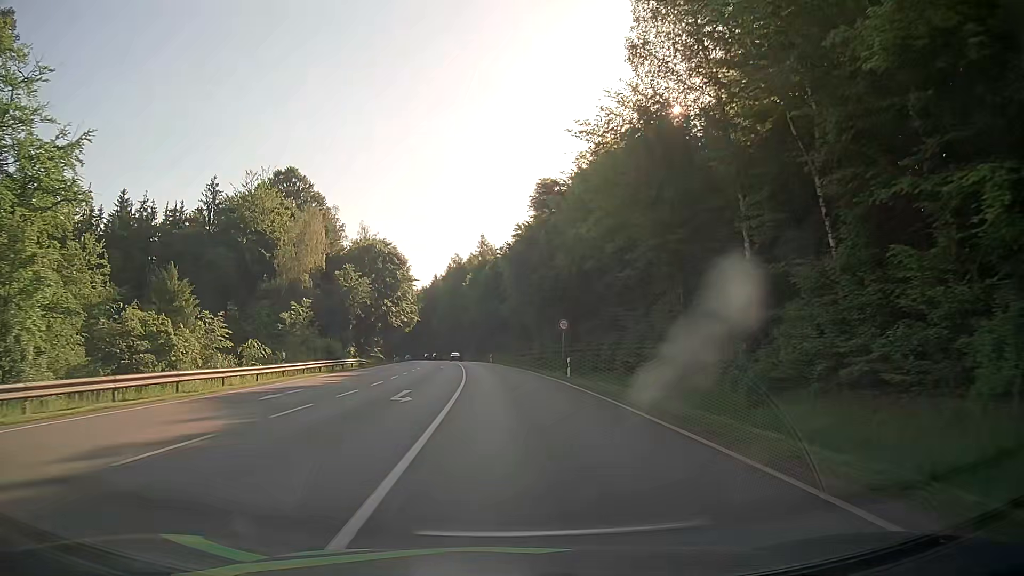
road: secondary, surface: asphalt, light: Day
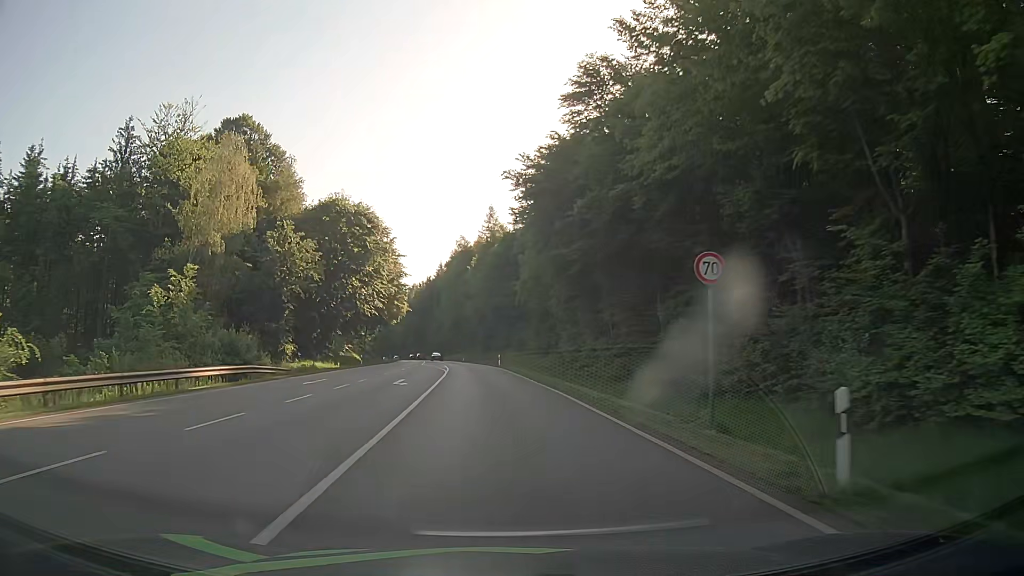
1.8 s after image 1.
(+0.1, +26.9) m; -1°
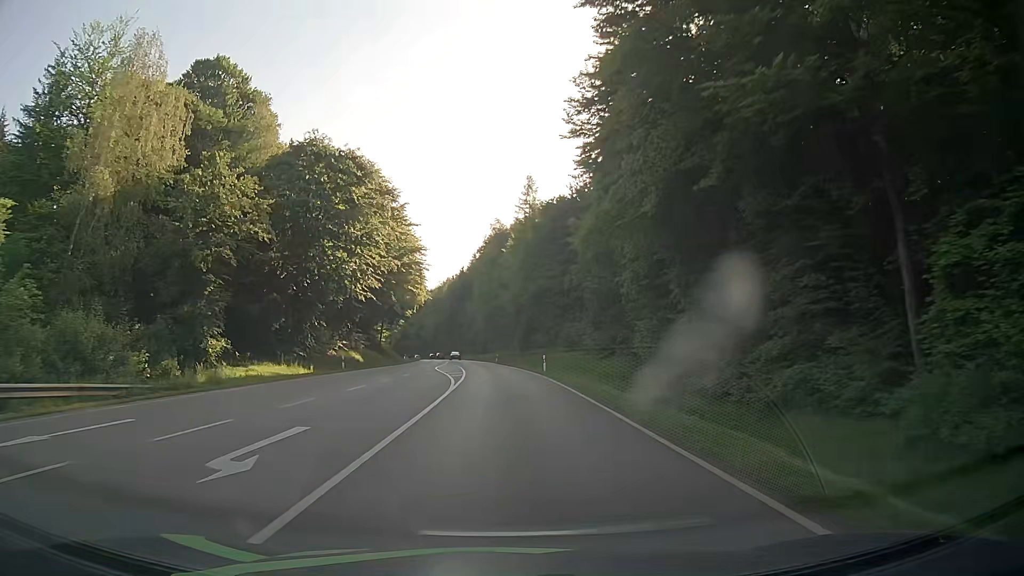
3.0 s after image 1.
(-0.5, +19.7) m; -3°
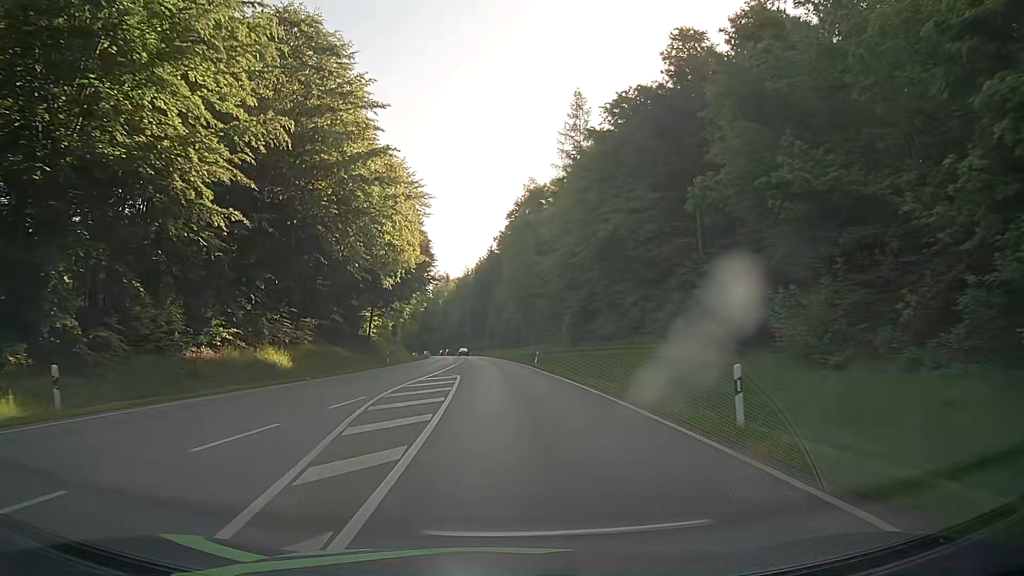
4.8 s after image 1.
(-1.0, +31.0) m; -4°
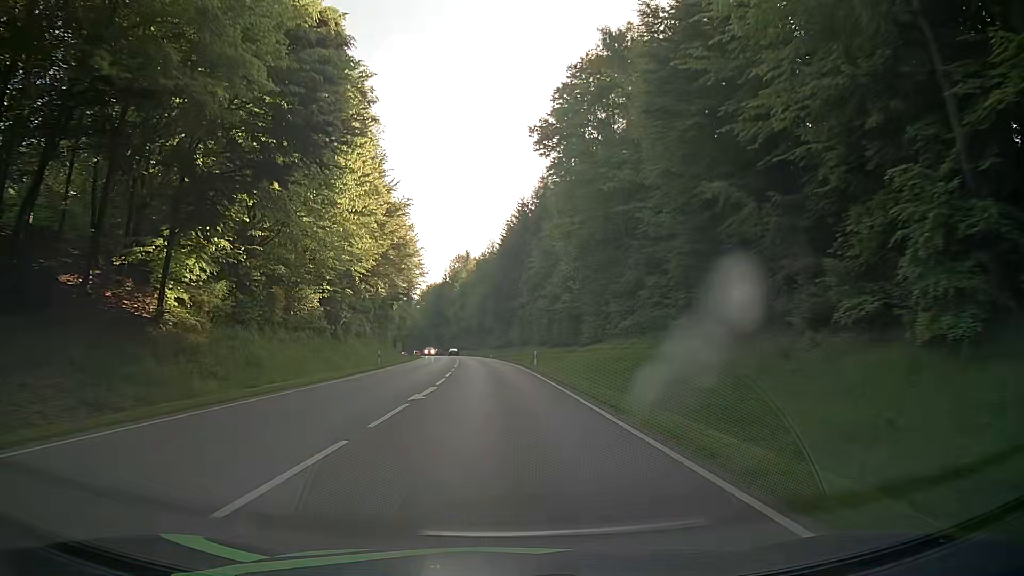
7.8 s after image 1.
(-0.9, +51.6) m; -2°
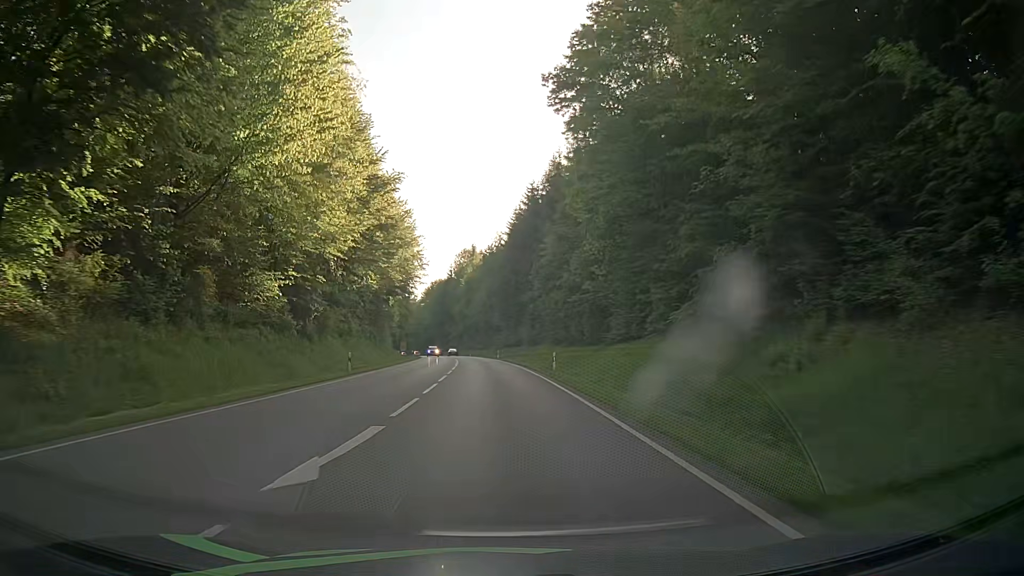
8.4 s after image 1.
(0.0, +10.5) m; -1°
